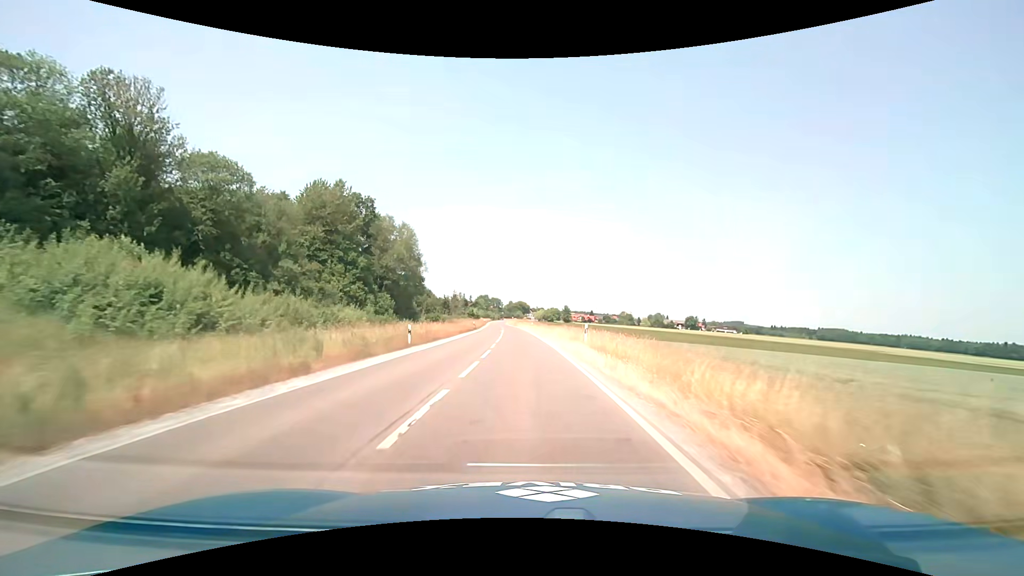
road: secondary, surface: asphalt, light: Day
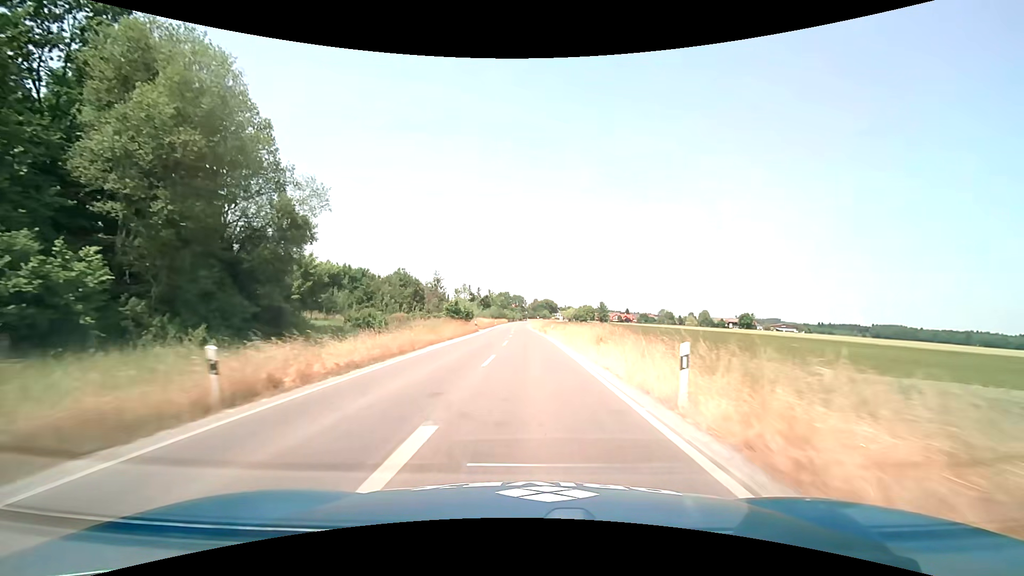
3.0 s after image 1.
(-1.6, +58.1) m; -3°
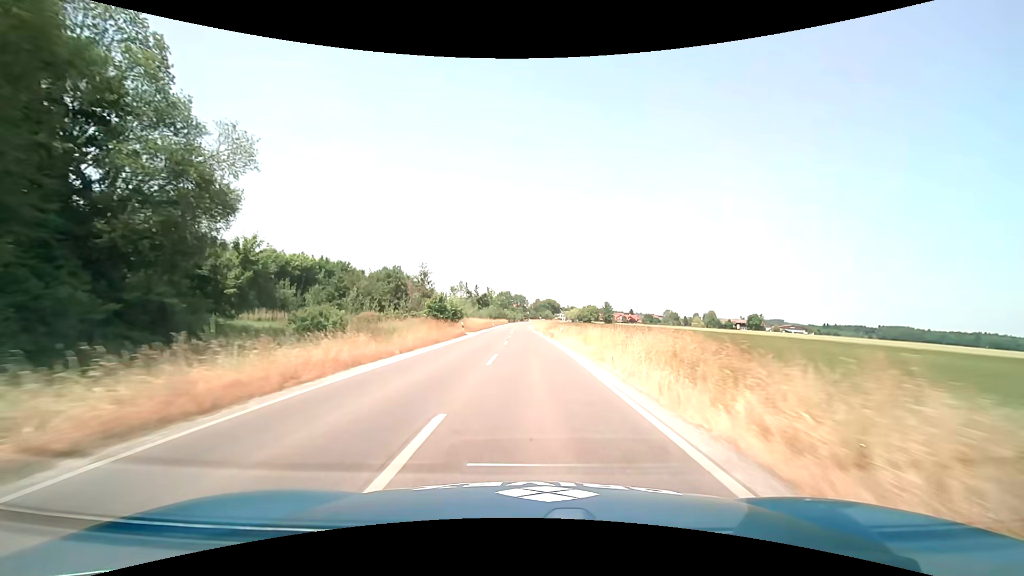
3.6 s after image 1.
(0.0, +11.5) m; 0°
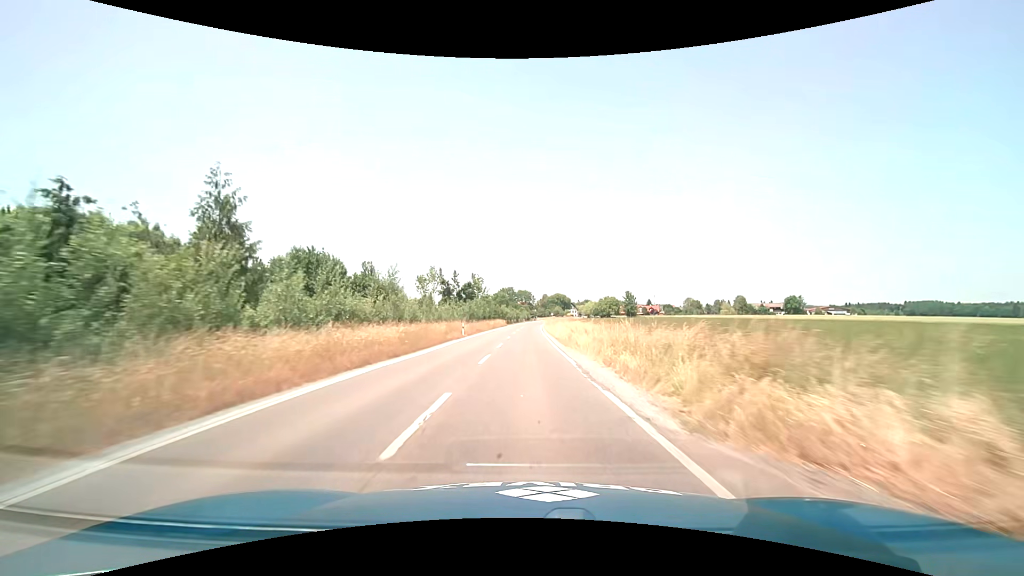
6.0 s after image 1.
(-0.2, +45.9) m; -1°
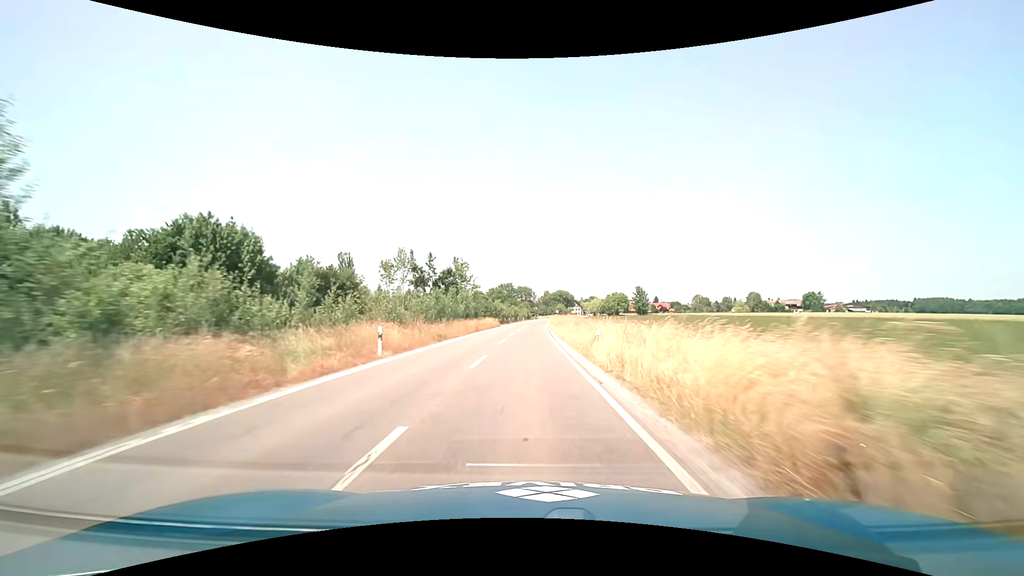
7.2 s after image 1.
(0.0, +22.5) m; 0°
